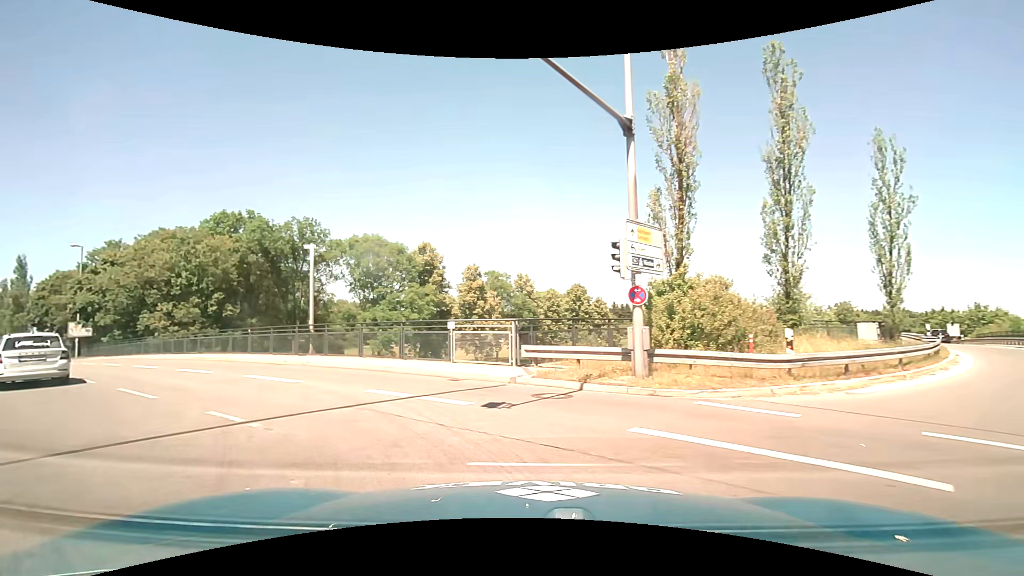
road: motorway_link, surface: asphalt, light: Day
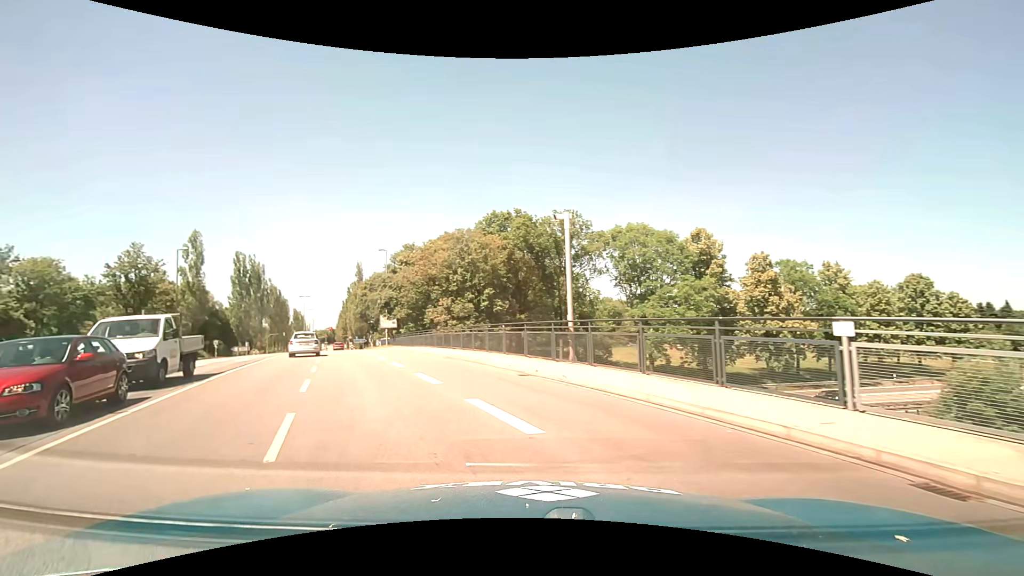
(-1.9, +6.9) m; -32°
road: secondary
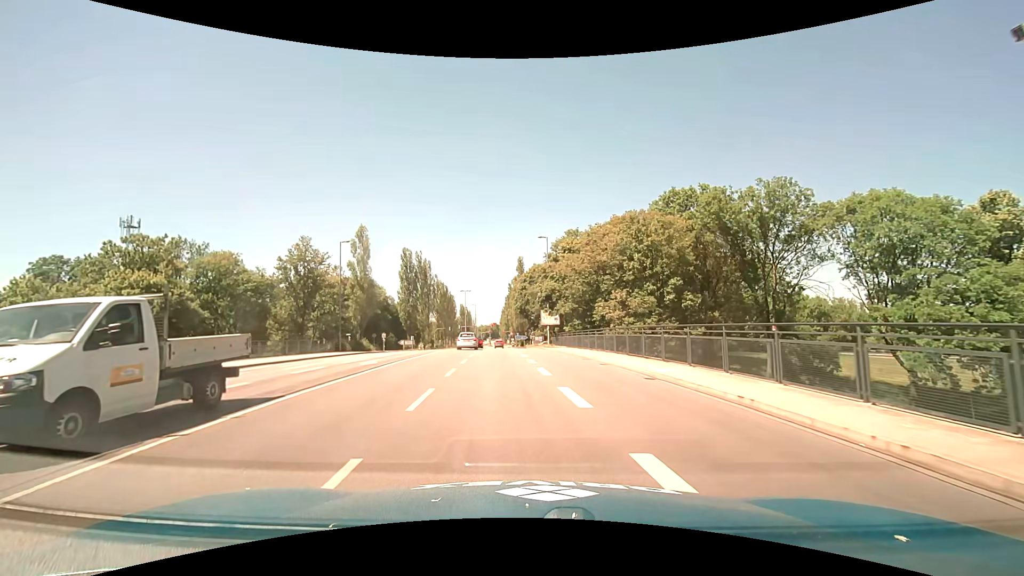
(-2.0, +9.6) m; -18°
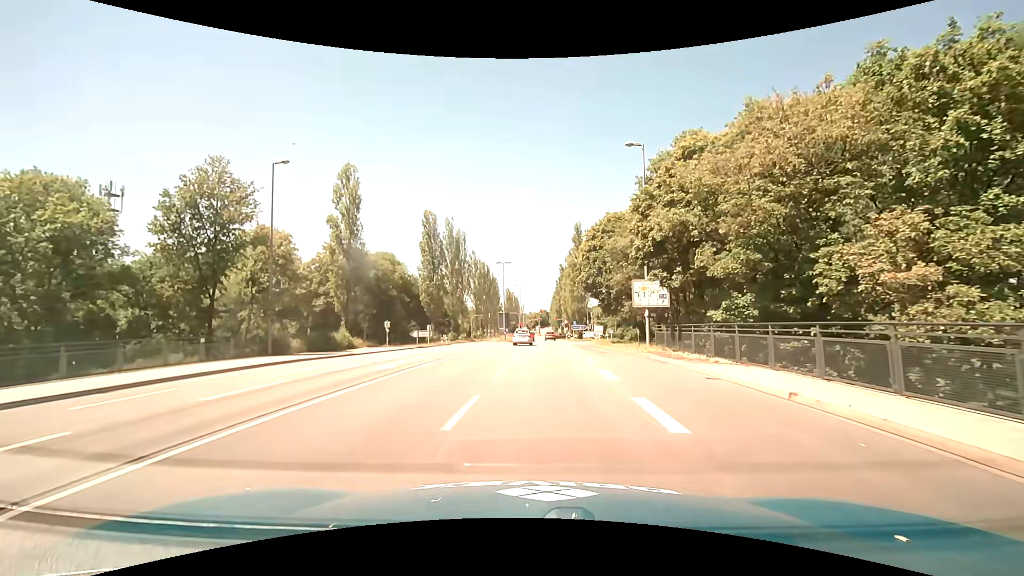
(-1.5, +26.3) m; -5°
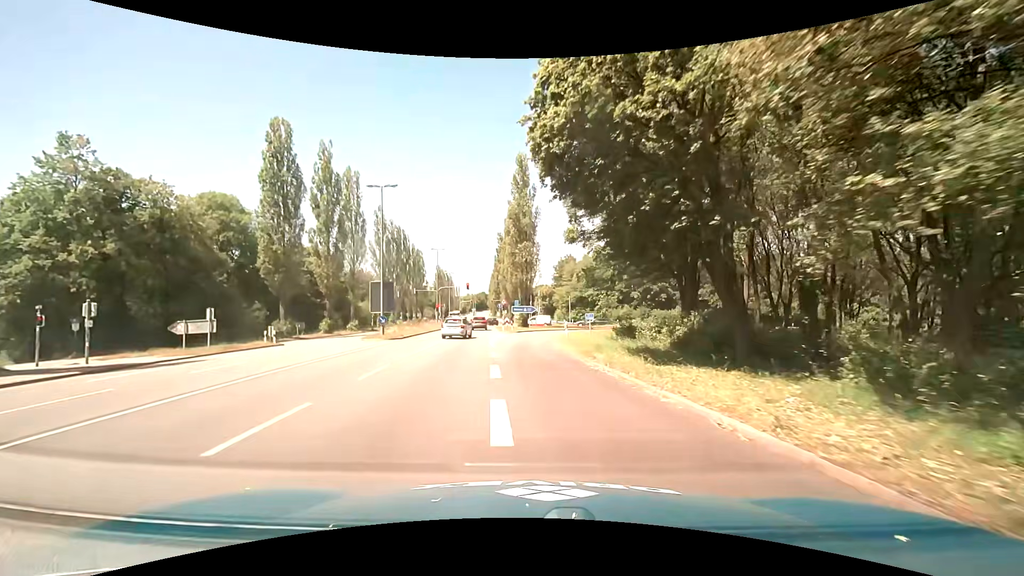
(+2.3, +31.2) m; +7°
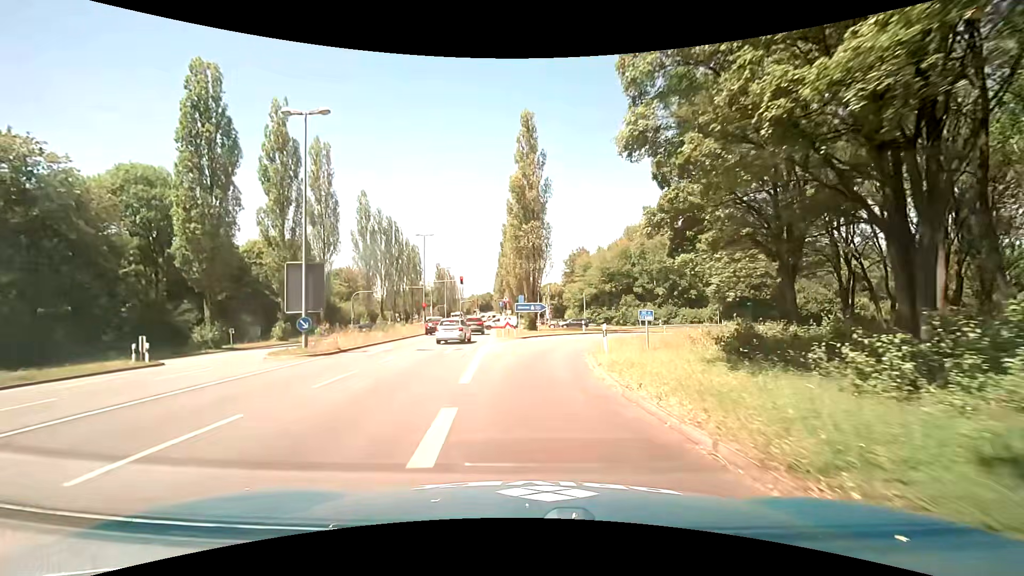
(-0.2, +12.7) m; -2°
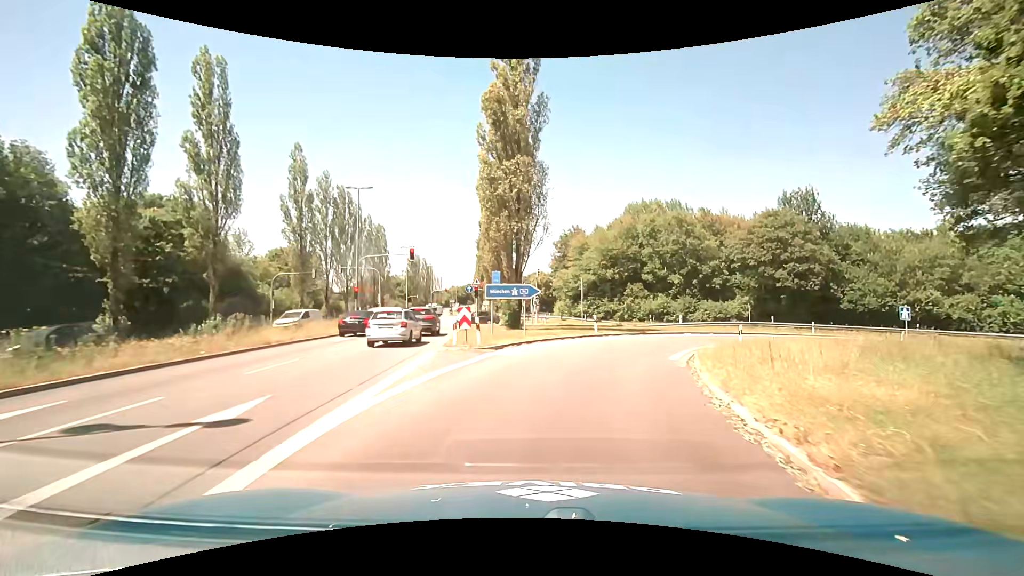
(+0.5, +16.9) m; +3°
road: motorway_link
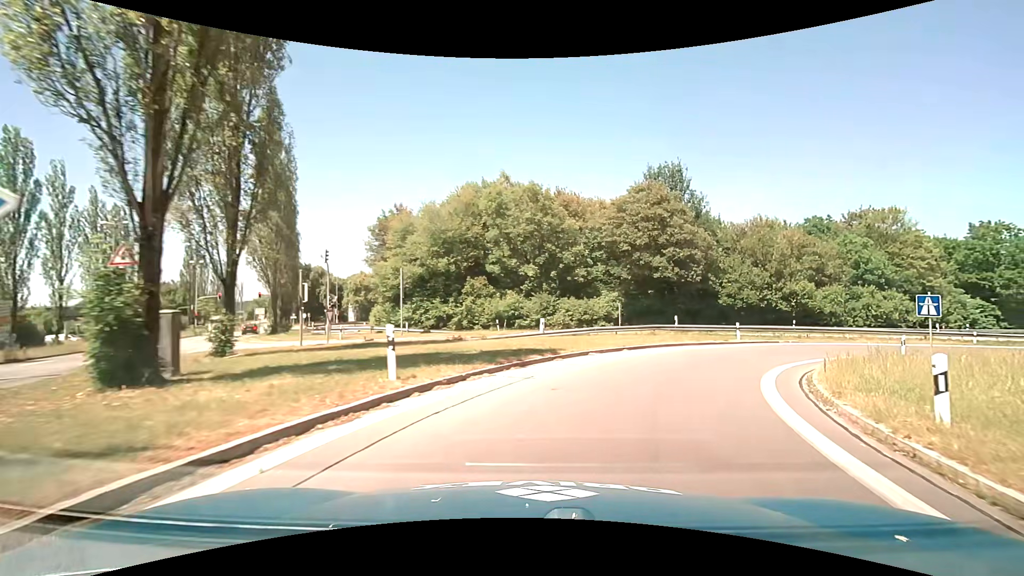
(+2.7, +19.6) m; +18°
(+2, +10) (+6, +19) (+13, +26) (+21, +32) (+30, +36) (+39, +39) (+49, +42) (+59, +45) (+68, +47) (+78, +49) m
